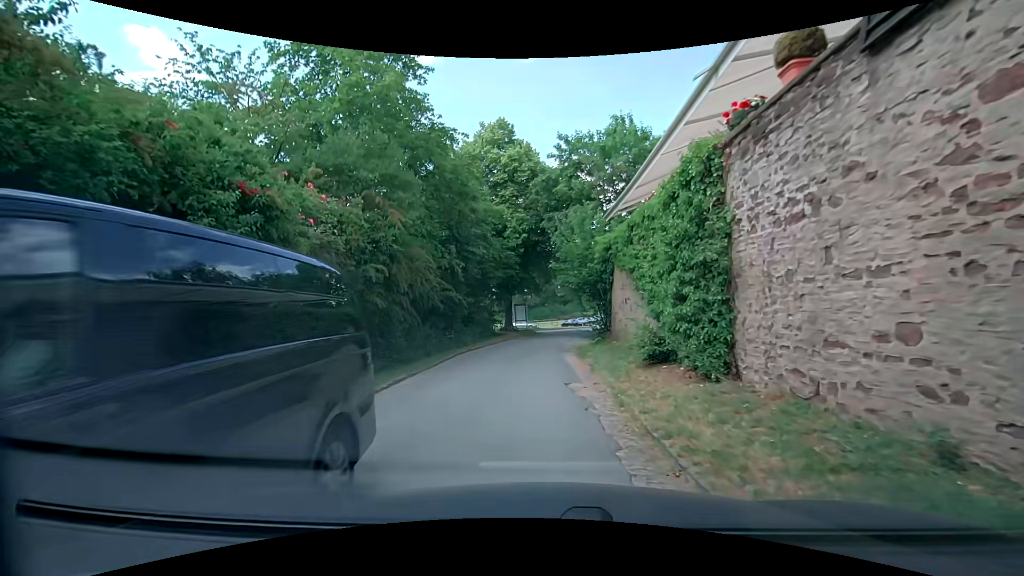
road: service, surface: paved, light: Day
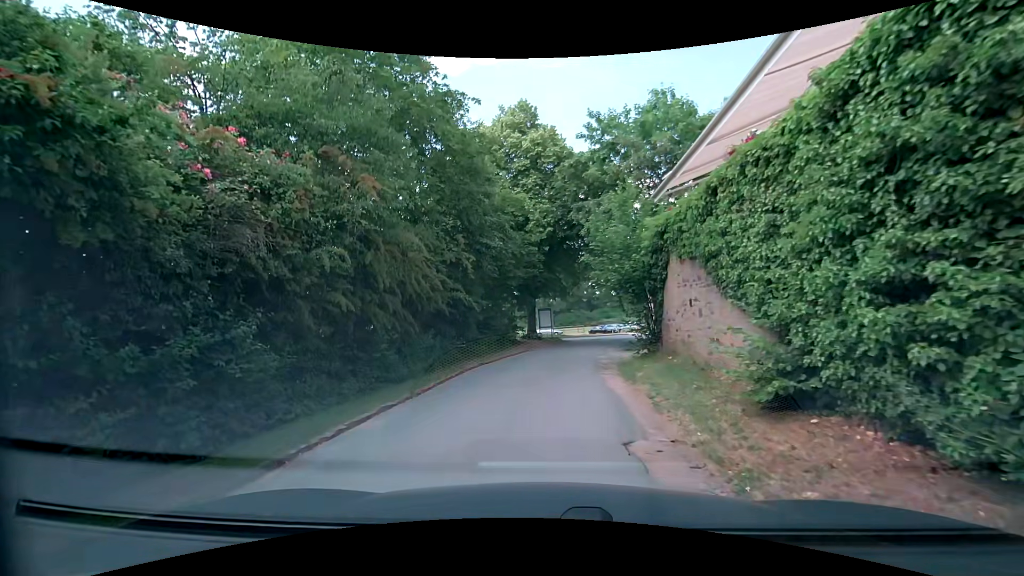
(-0.1, +4.1) m; -5°
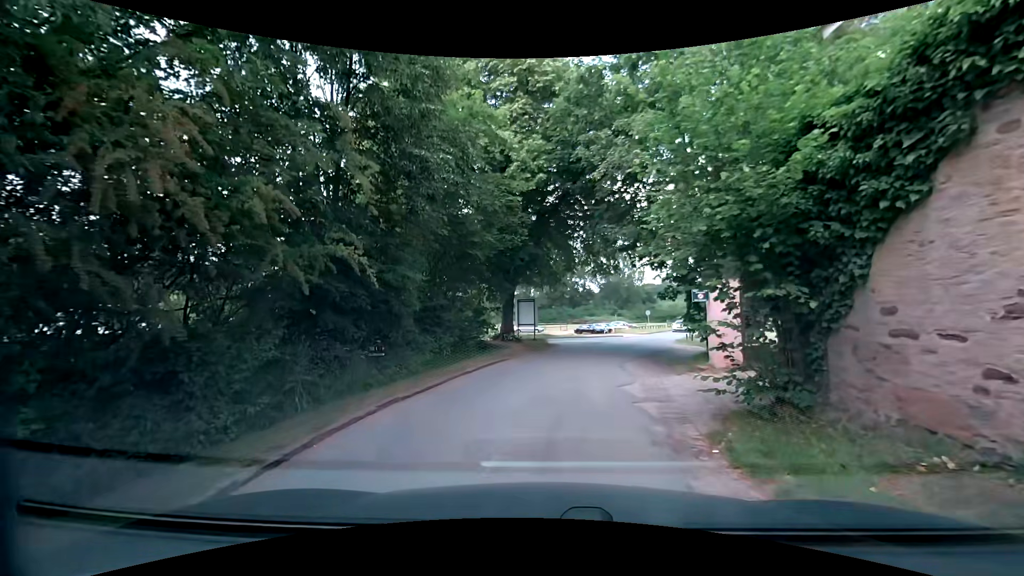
(+0.1, +9.3) m; +2°
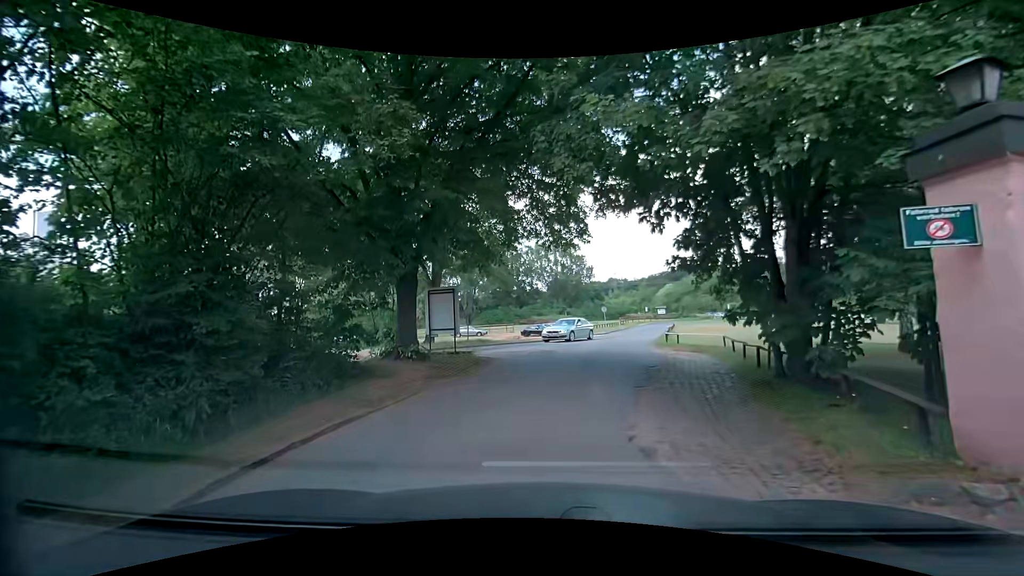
(+0.6, +9.2) m; +6°
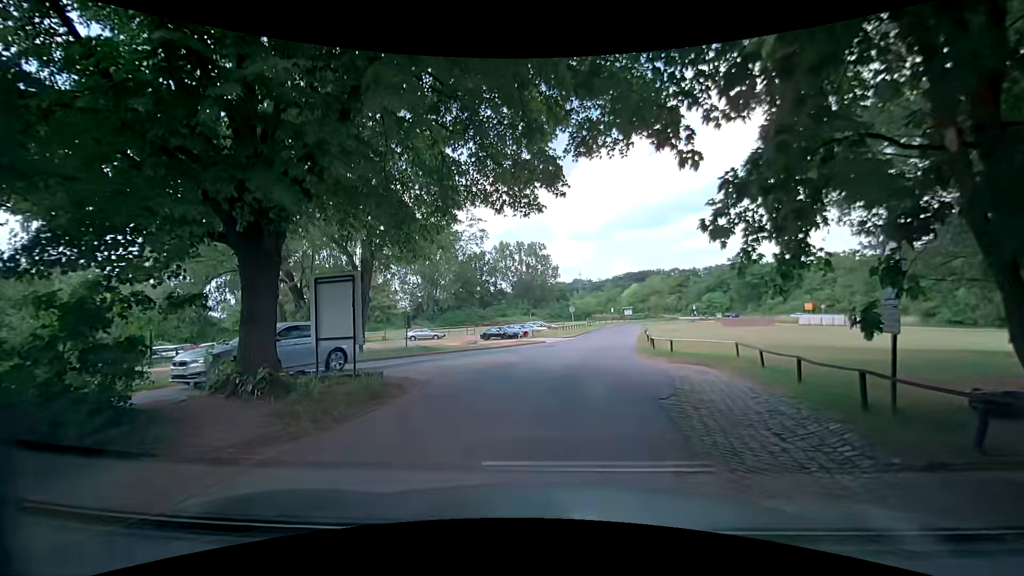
(+0.2, +5.6) m; +4°
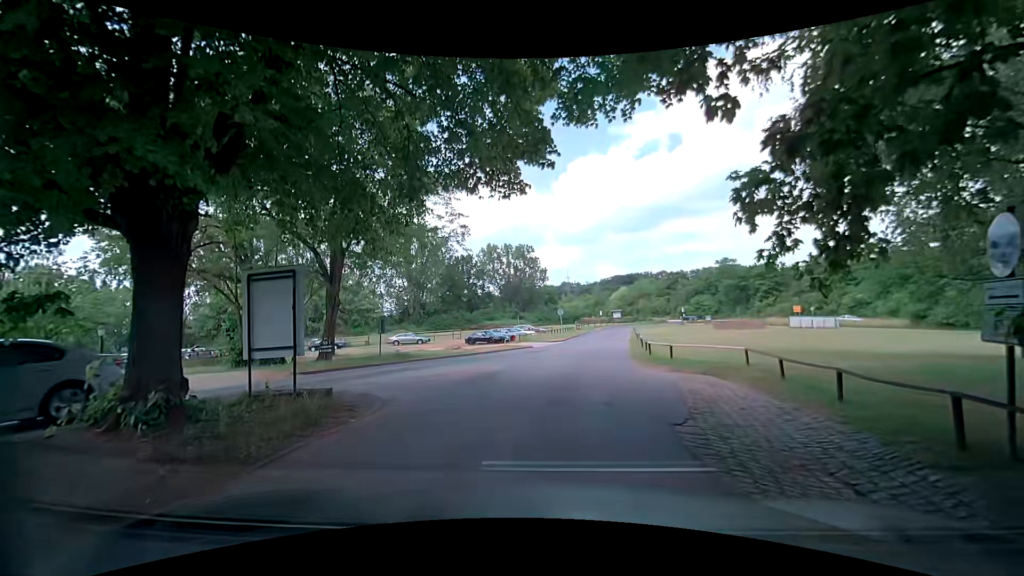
(0.0, +1.9) m; +1°
